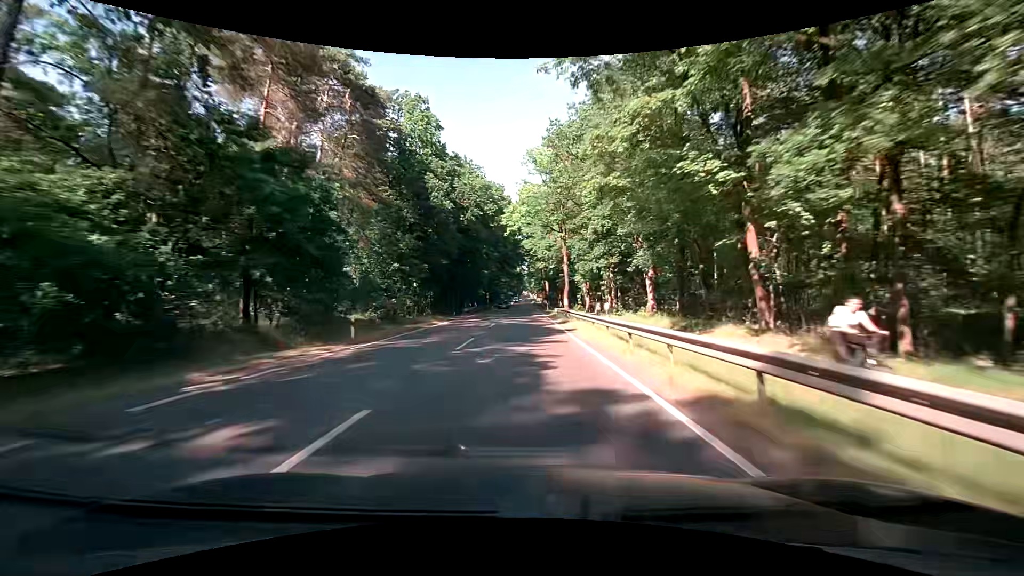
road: primary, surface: asphalt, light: Day
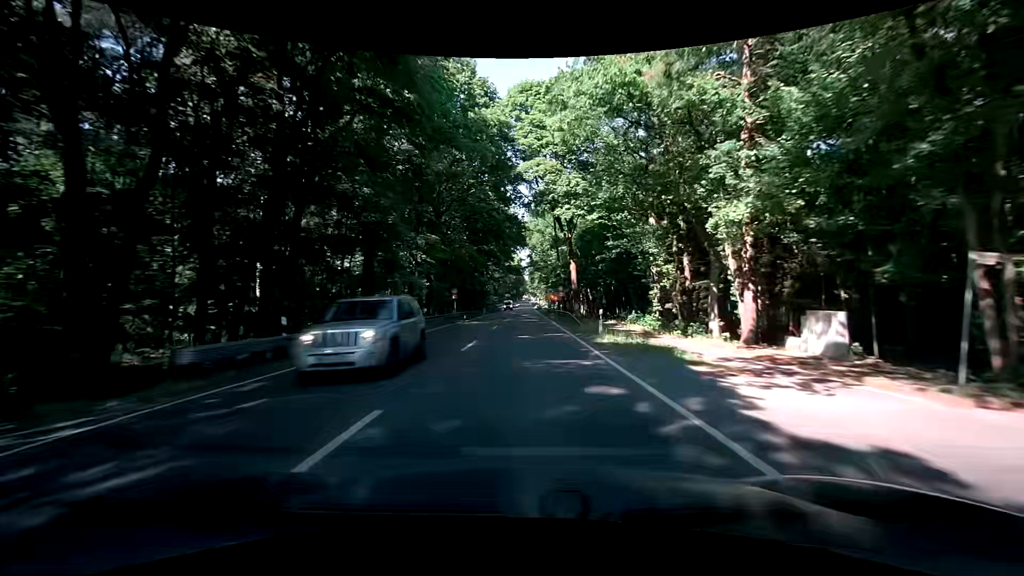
(0.0, +48.4) m; 0°
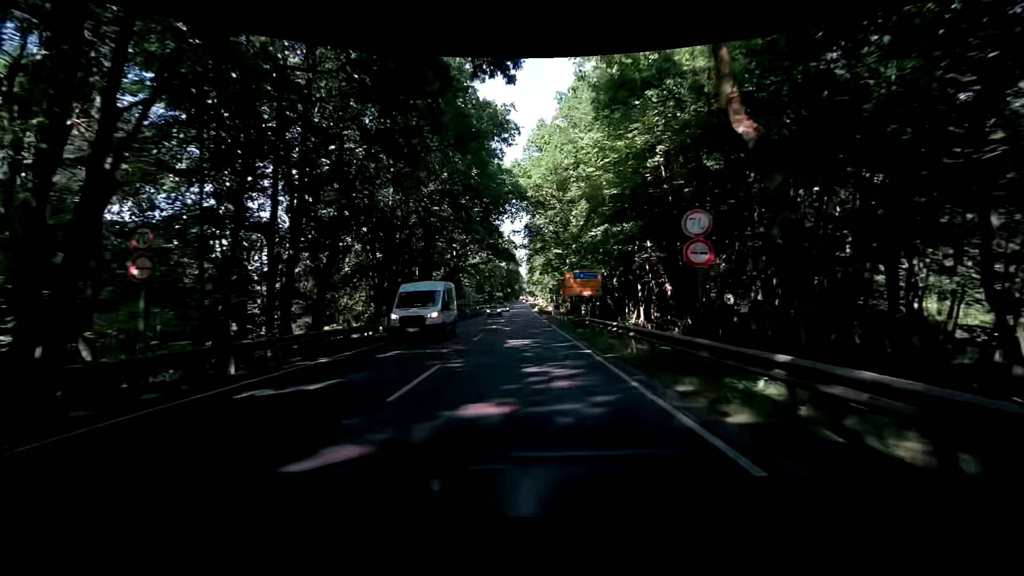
(+0.3, +43.9) m; +3°
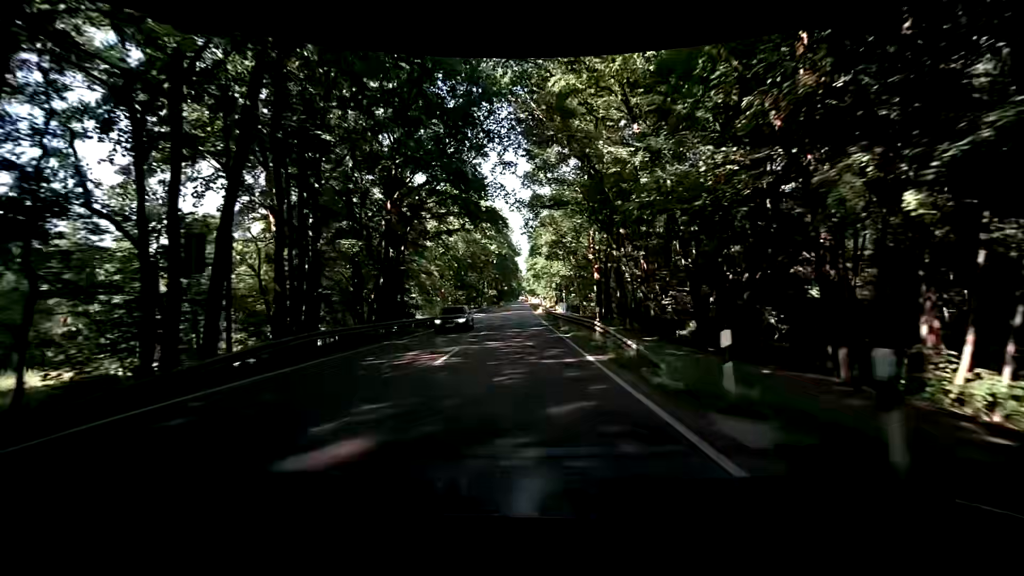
(-1.0, +32.3) m; -2°
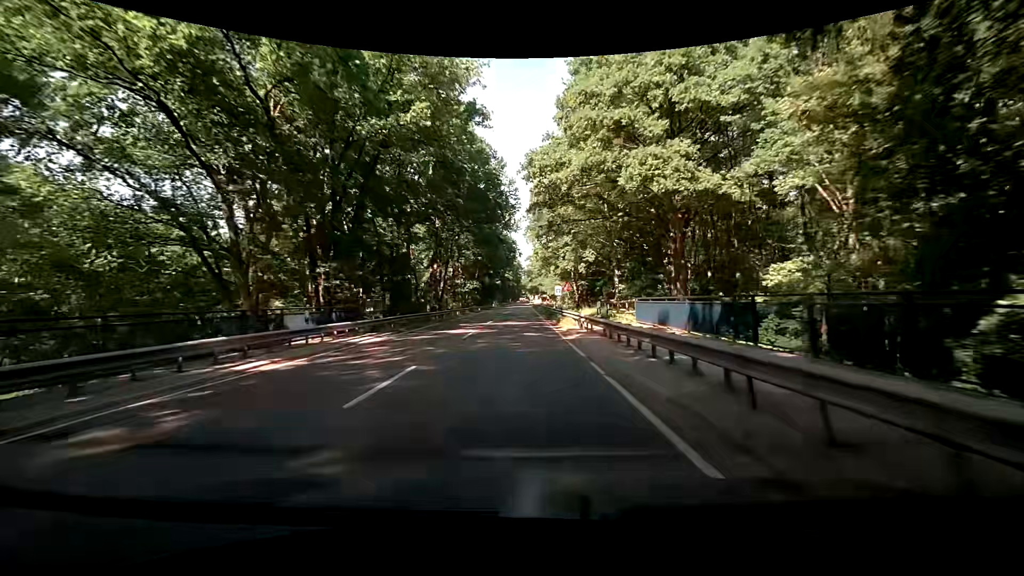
(+0.1, +54.0) m; 0°
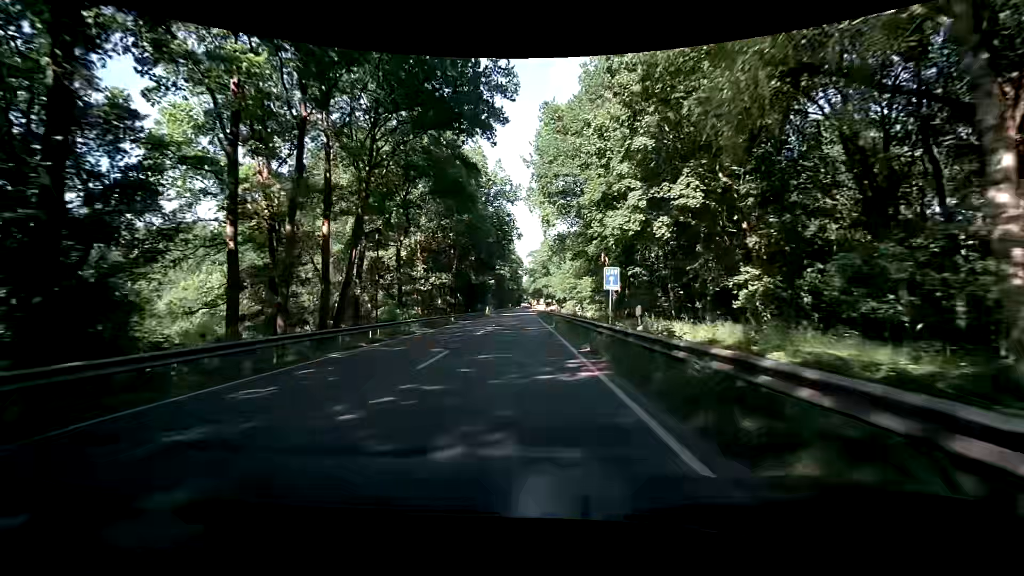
(-0.2, +32.3) m; -1°
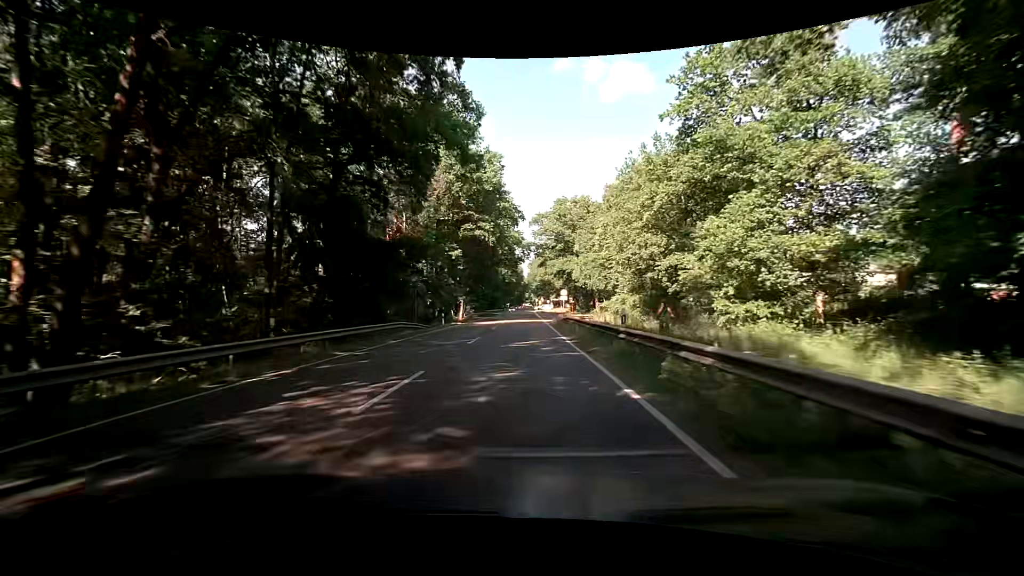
(+0.6, +53.6) m; 0°
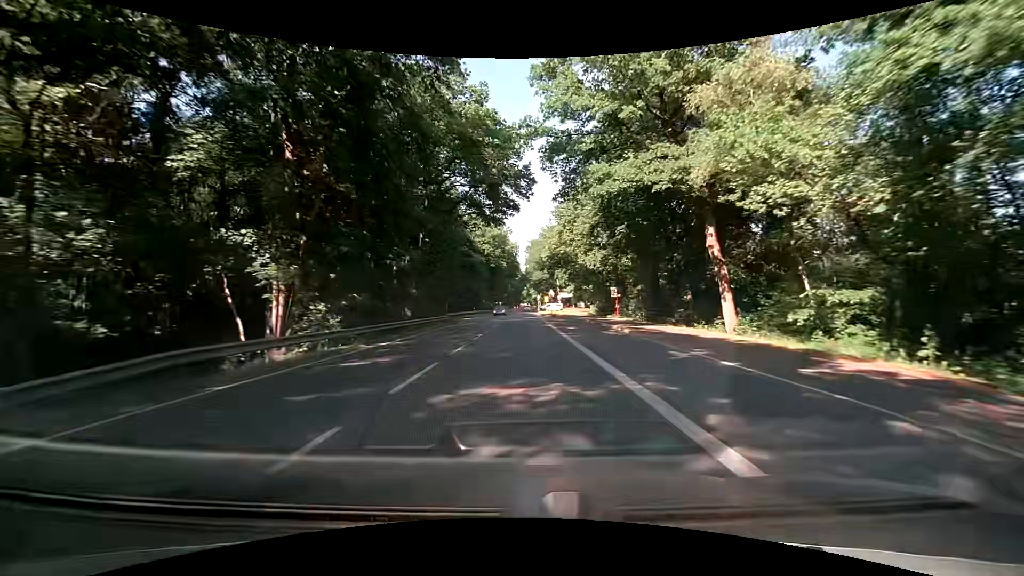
(+0.7, +53.7) m; +1°
(0, +10) (0, +20) (0, +30) (0, +40) (0, +50) (0, +60) (0, +70) (0, +80) (0, +90) (0, +100) m
